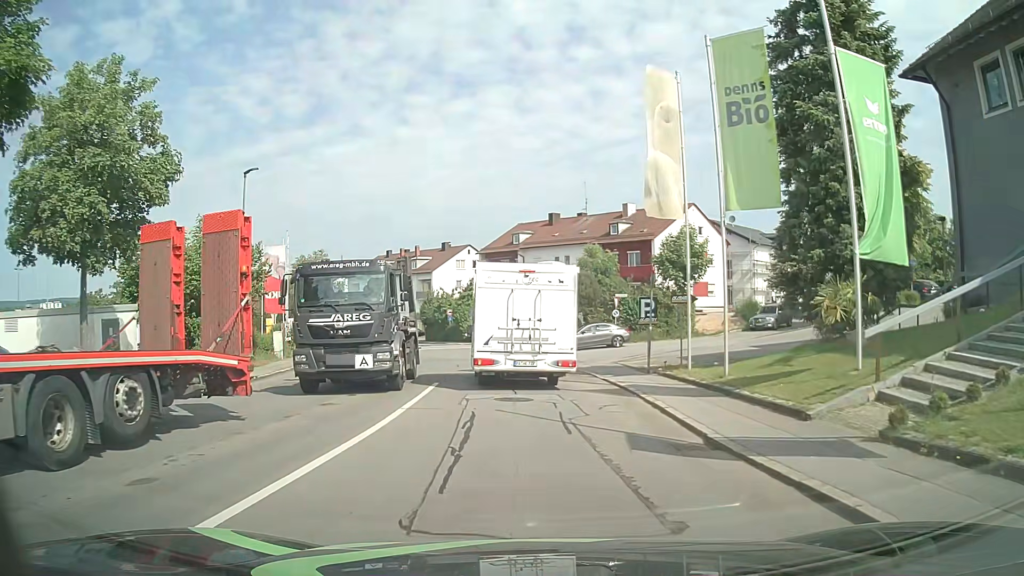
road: residential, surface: asphalt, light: Day
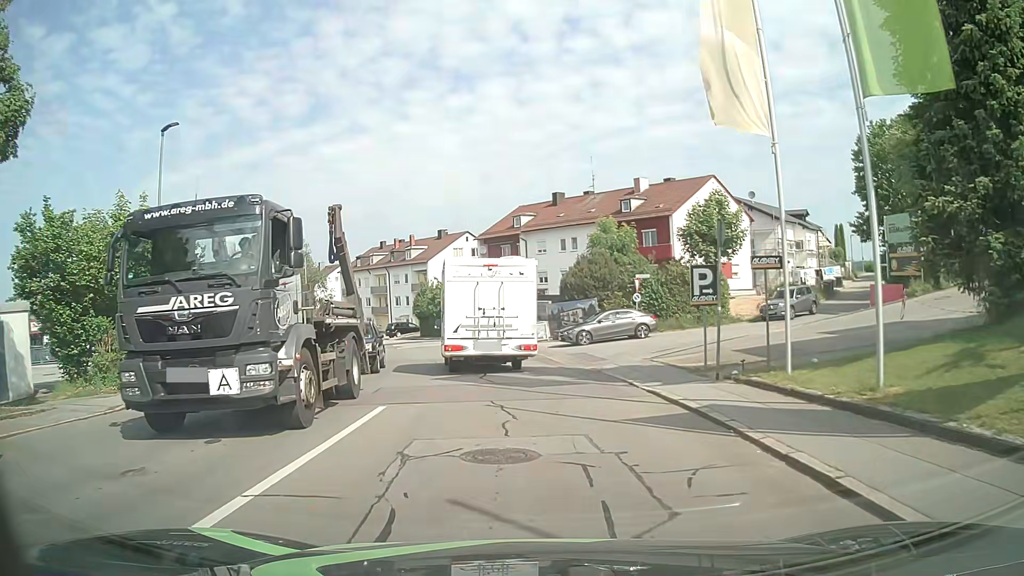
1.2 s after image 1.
(+0.1, +6.9) m; 0°
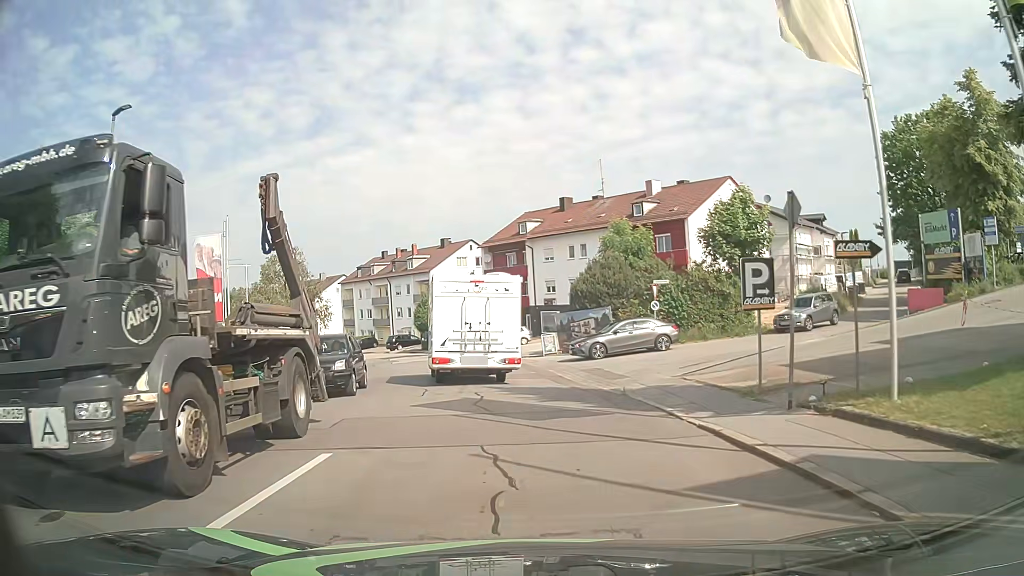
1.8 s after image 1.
(0.0, +3.3) m; -1°
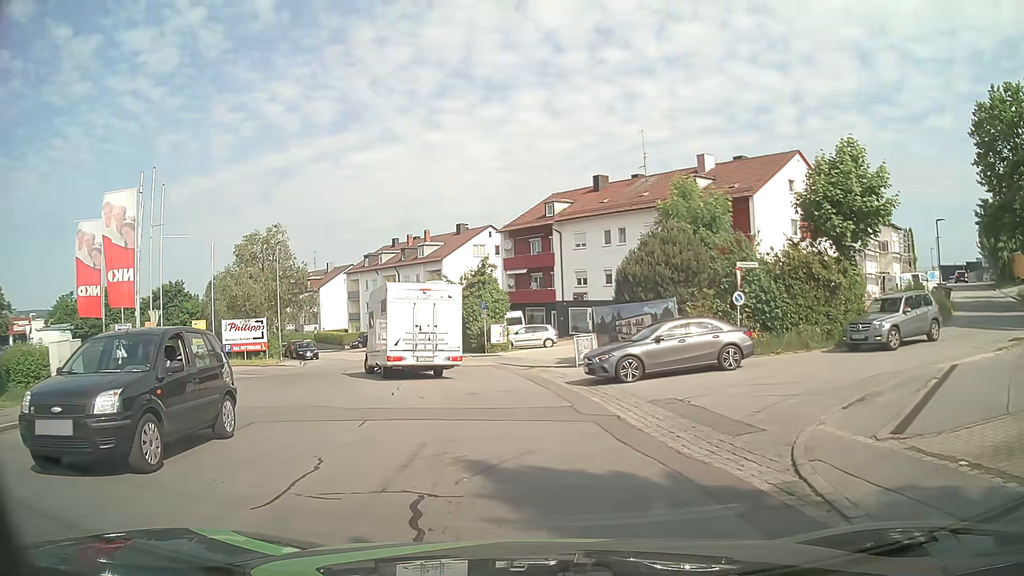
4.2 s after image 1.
(-0.2, +9.4) m; -4°
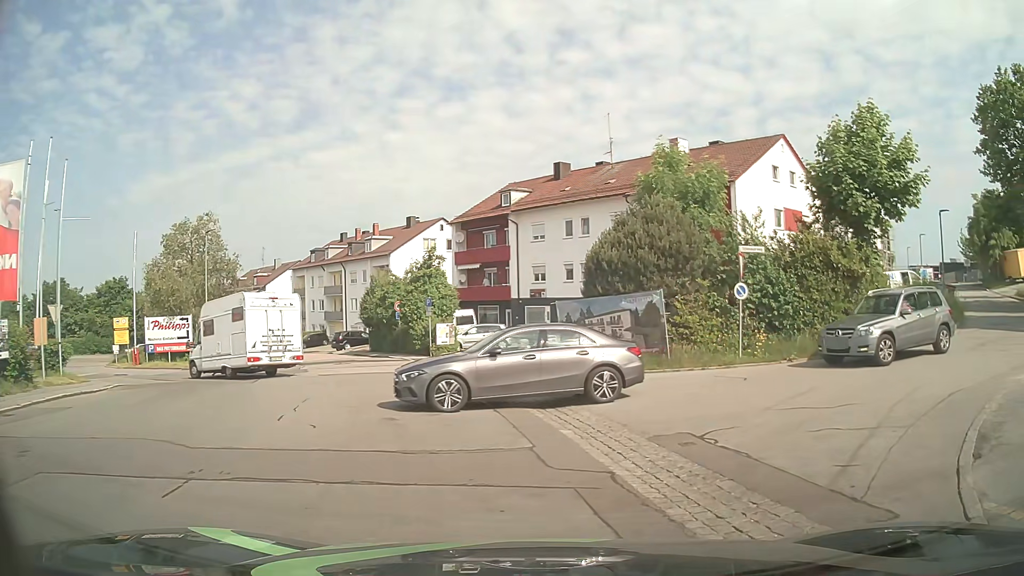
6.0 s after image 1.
(+0.1, +4.5) m; +5°
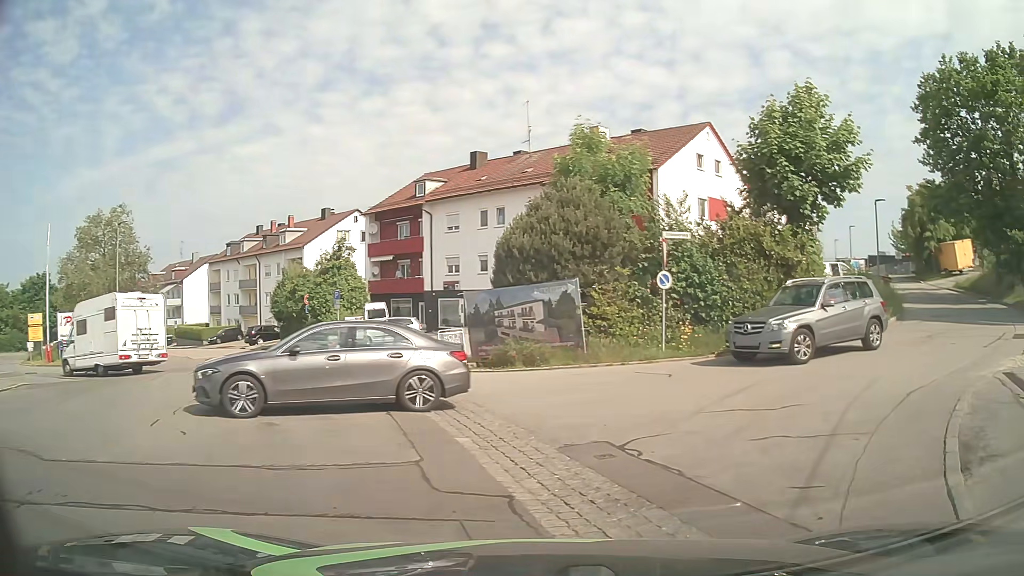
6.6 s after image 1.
(+0.1, +1.3) m; +6°
